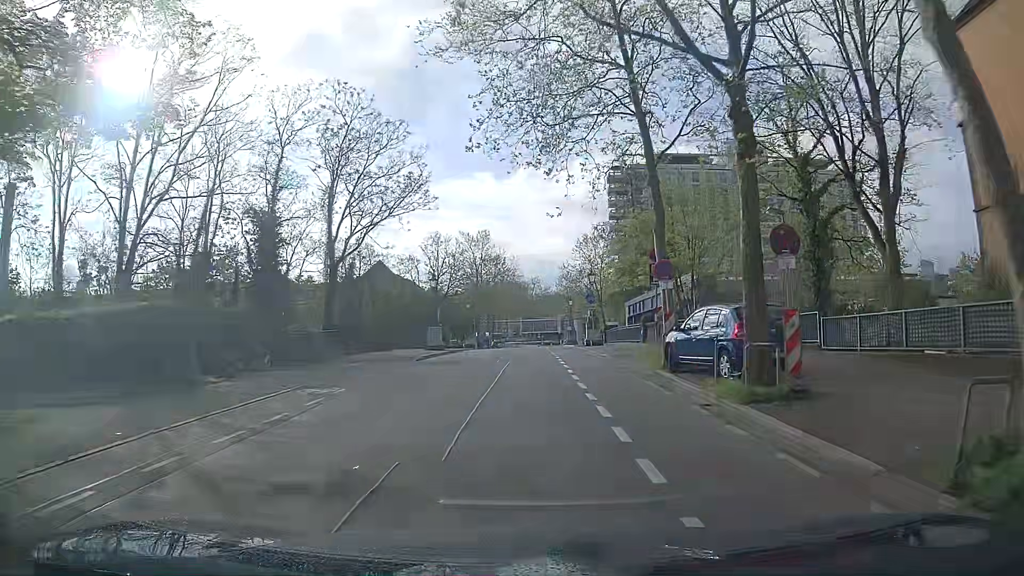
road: tertiary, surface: asphalt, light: Day
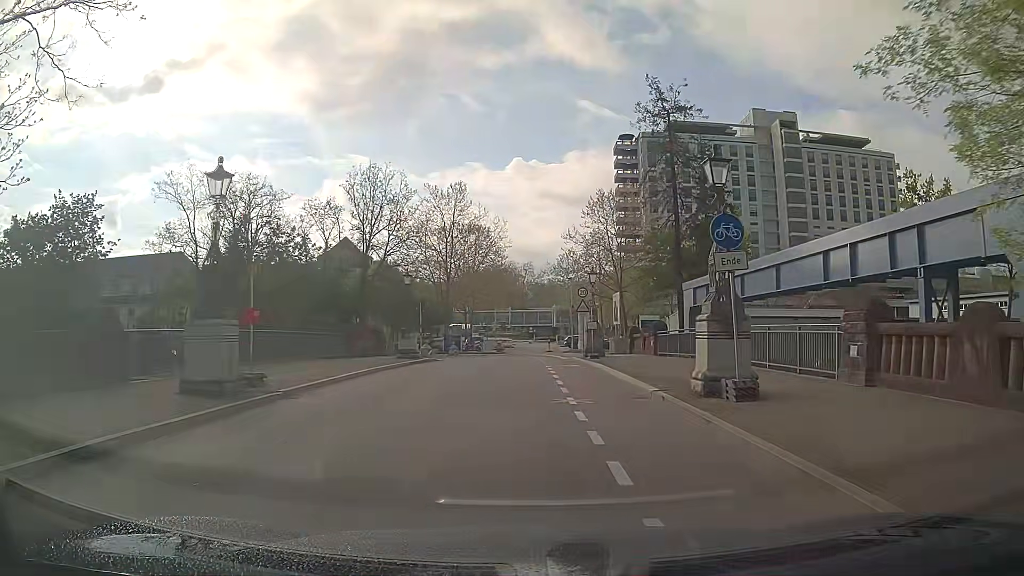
(0.0, +27.3) m; +1°
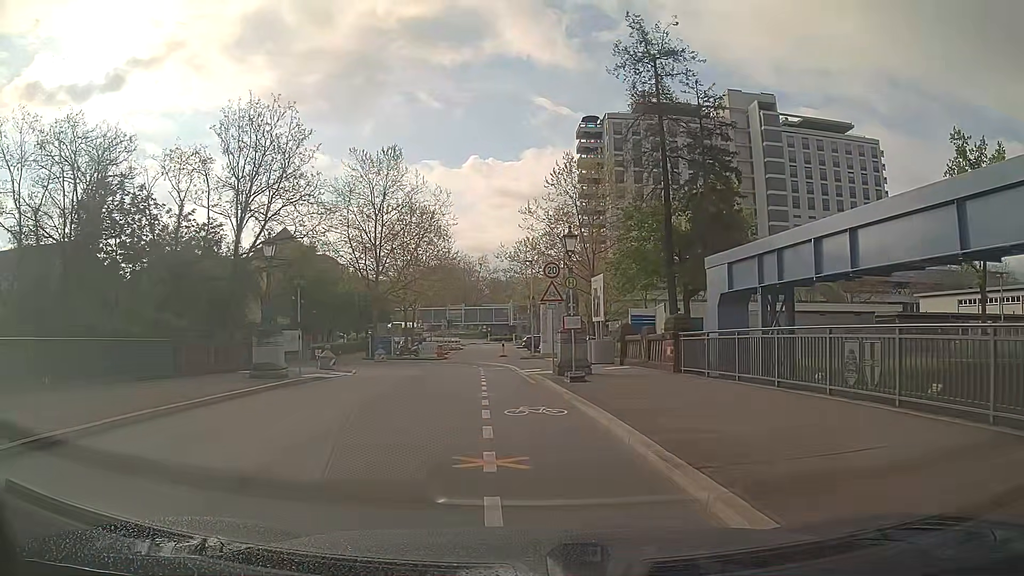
(+0.5, +13.3) m; +4°
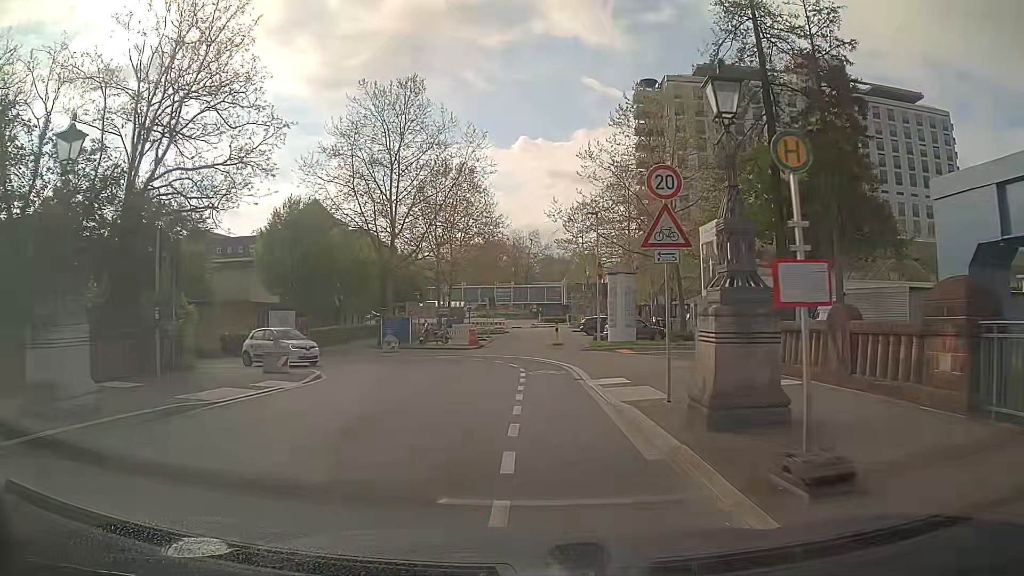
(-0.6, +12.2) m; -5°
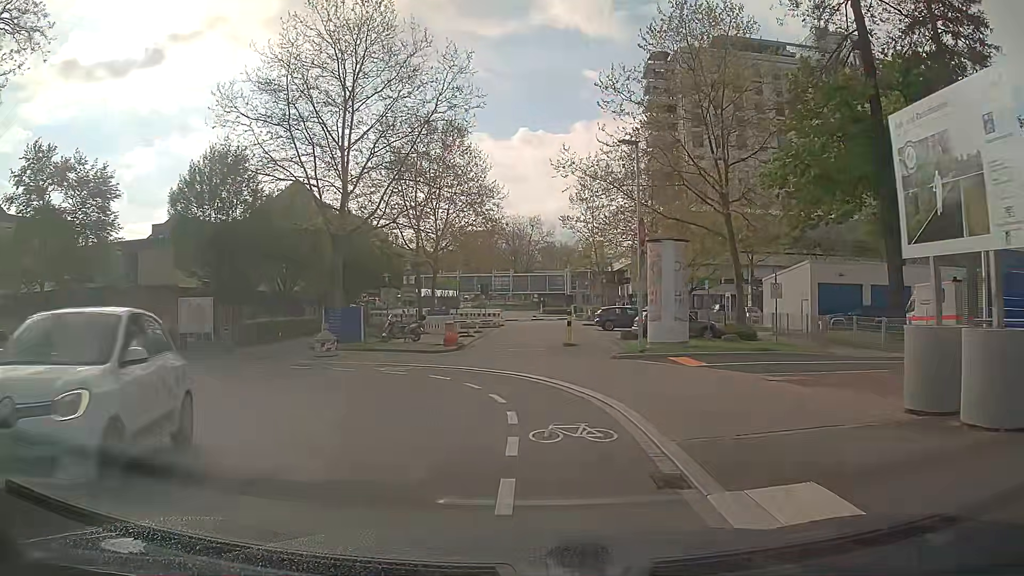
(0.0, +11.3) m; +1°
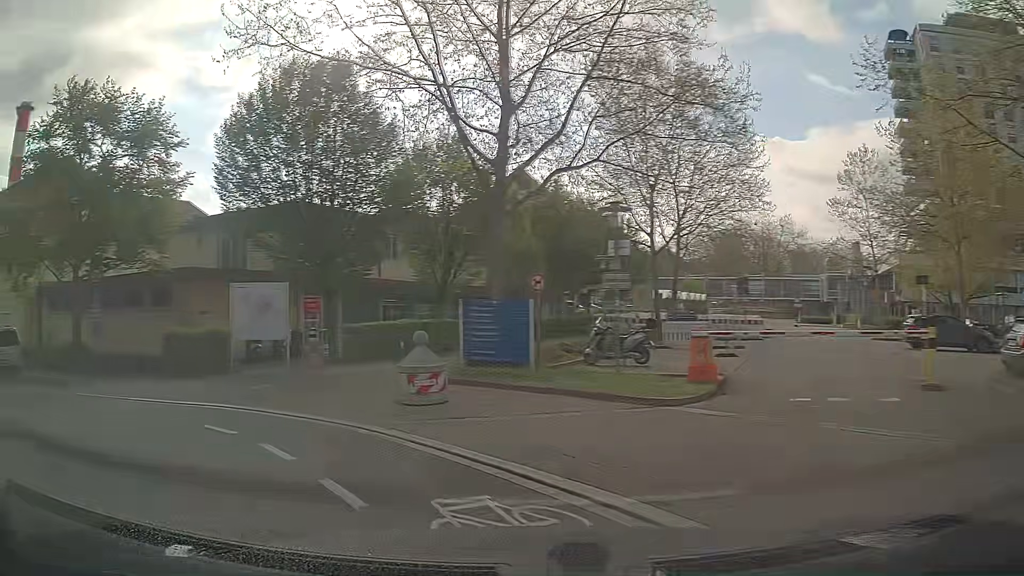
(-1.2, +13.3) m; -22°
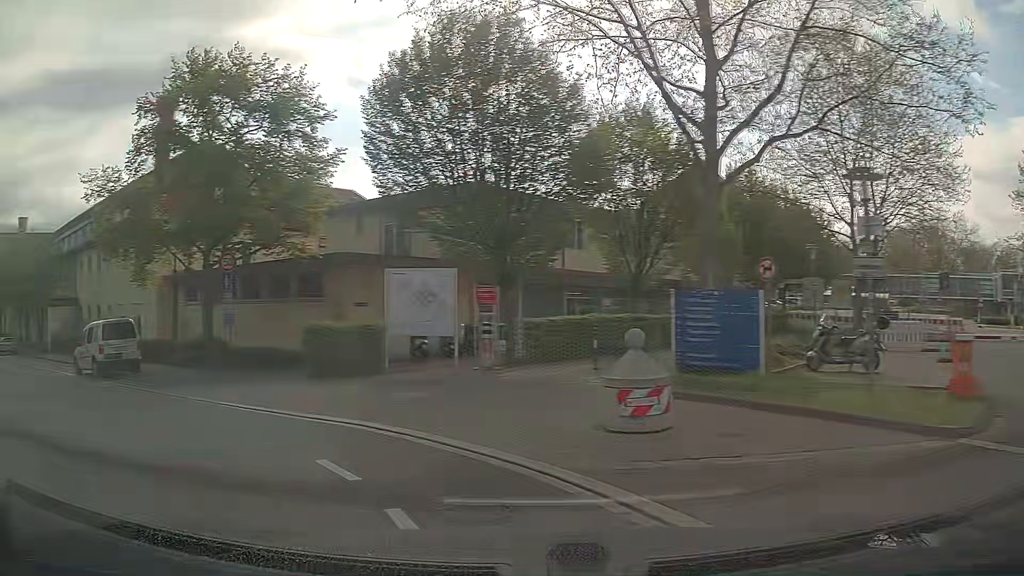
(-0.4, +3.0) m; -15°
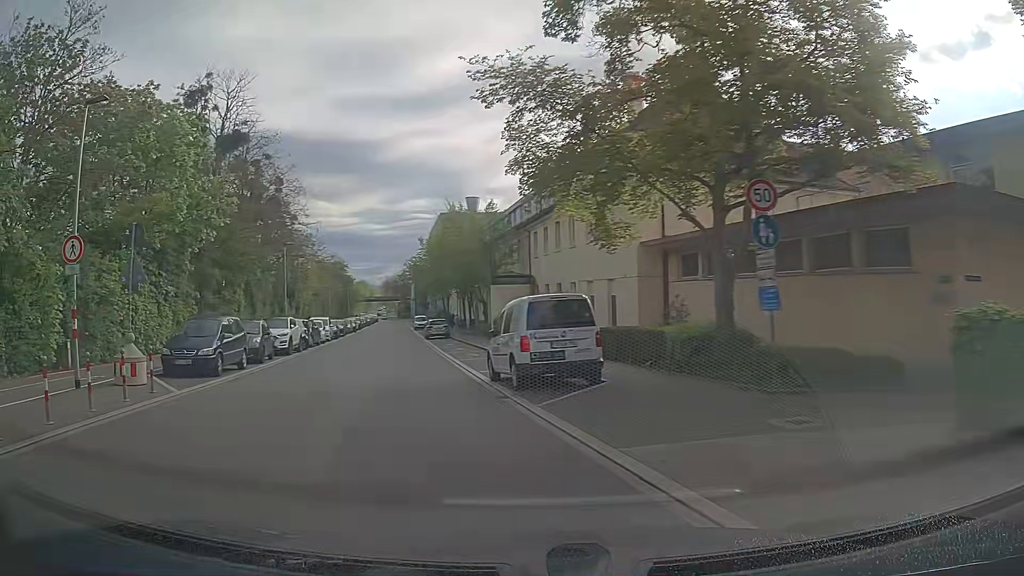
(-3.8, +8.8) m; -41°
(-1, +10) (-3, +20) (-5, +29) (-7, +39) (-10, +49) (-12, +59) (-14, +69) (-16, +78) (-18, +88) (-20, +98) m
